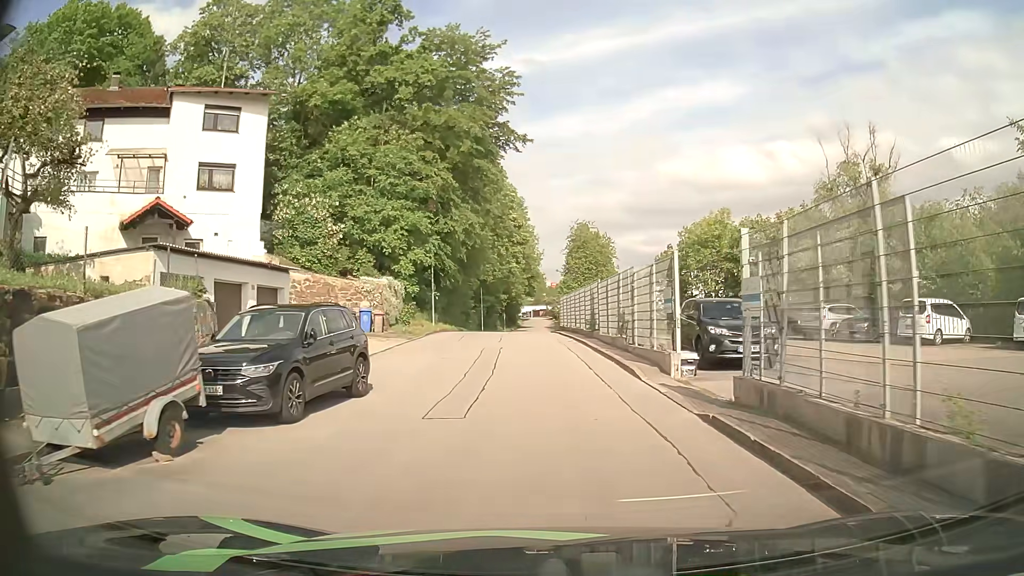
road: residential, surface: asphalt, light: Day
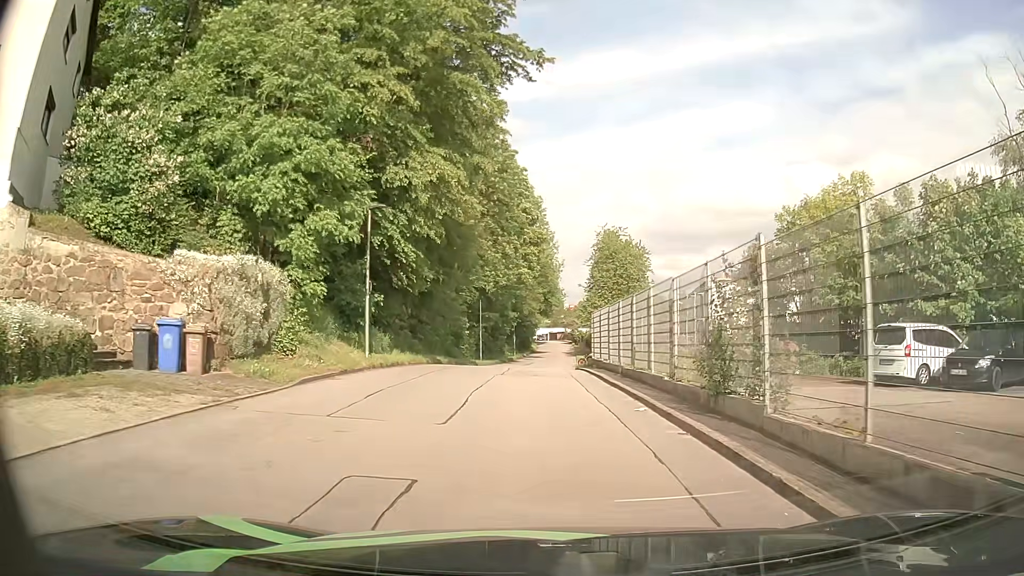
(-0.4, +17.7) m; -2°
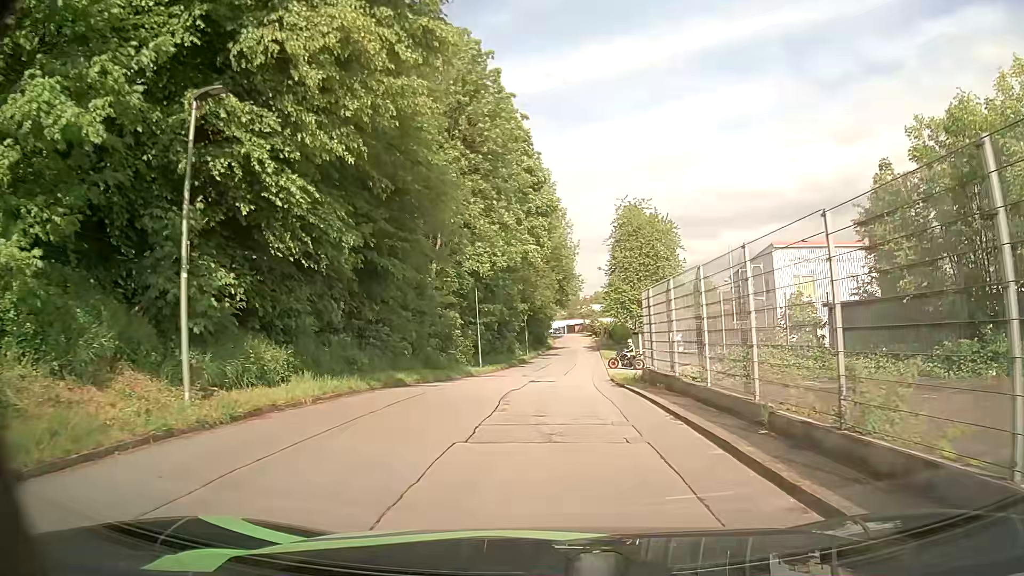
(-0.1, +12.1) m; -1°
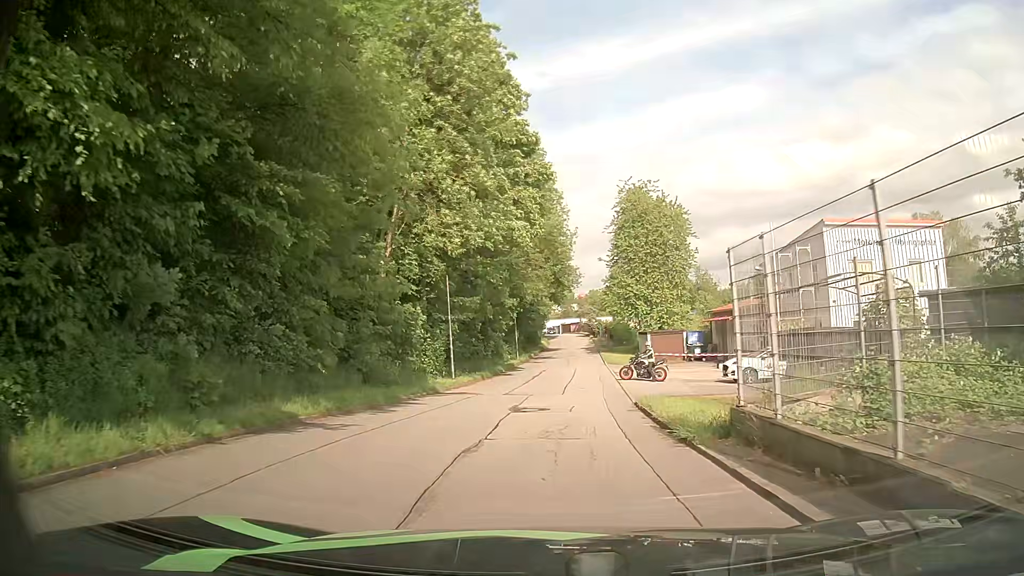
(+0.1, +9.1) m; +1°
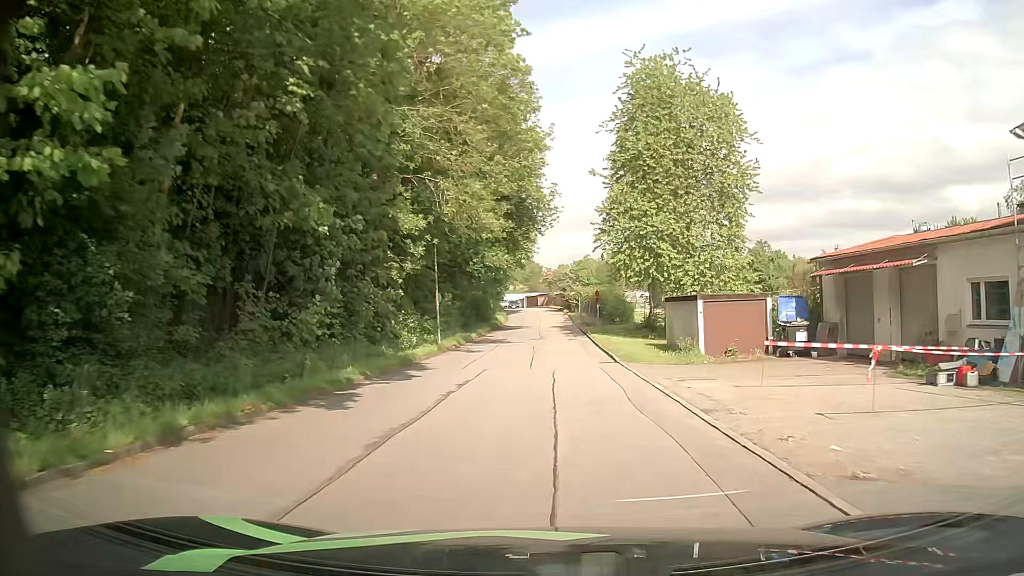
(+0.6, +27.4) m; +3°
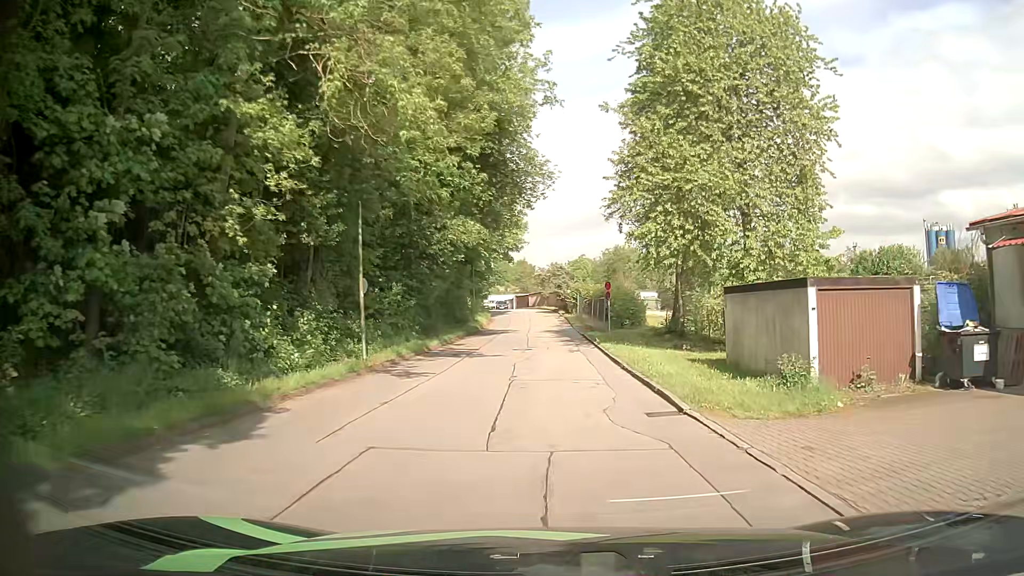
(-0.1, +11.8) m; 0°
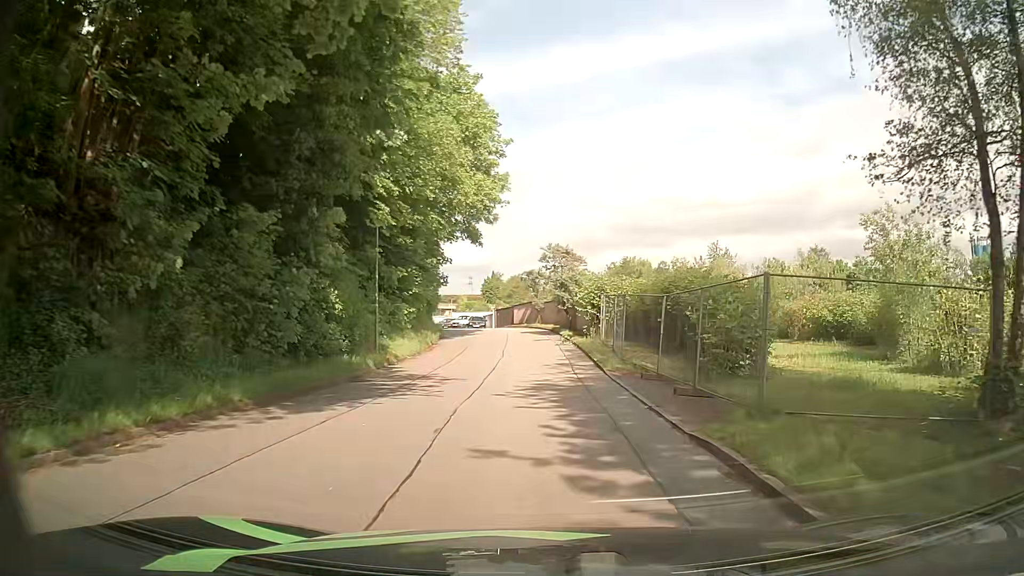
(-0.4, +28.6) m; +1°
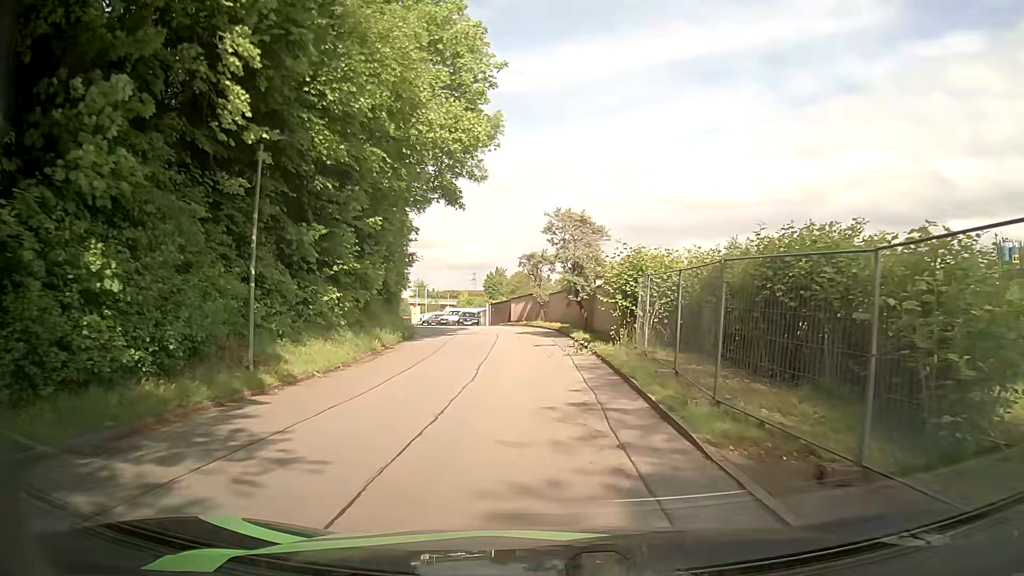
(-0.3, +10.5) m; -3°
(0, +10) (0, +20) (-1, +30) (-3, +40) (-6, +49) (-10, +58) (-13, +68) (-16, +77) (-19, +87) (-20, +97) m
